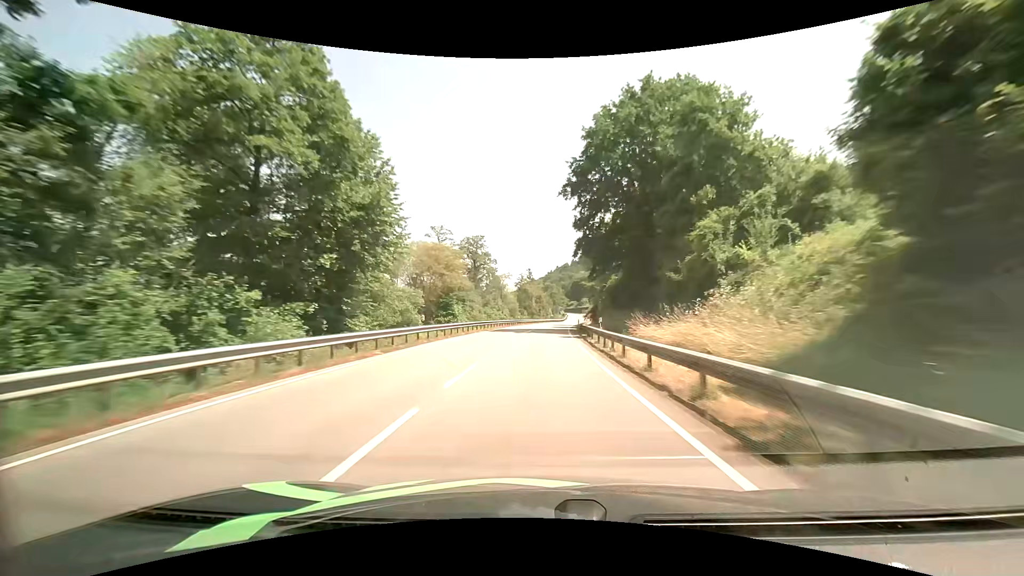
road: primary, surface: asphalt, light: Day
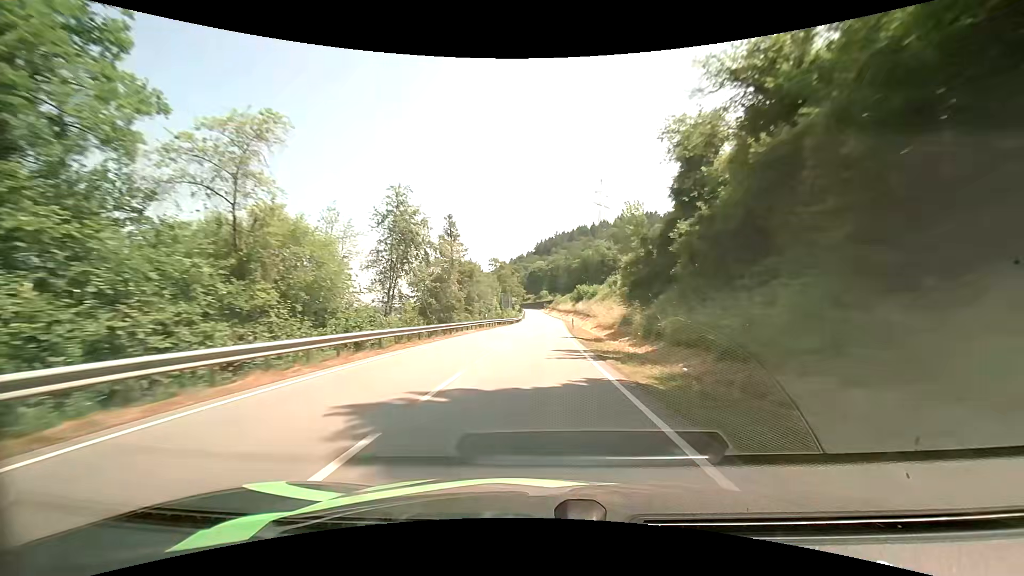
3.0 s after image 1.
(+3.1, +73.3) m; +5°
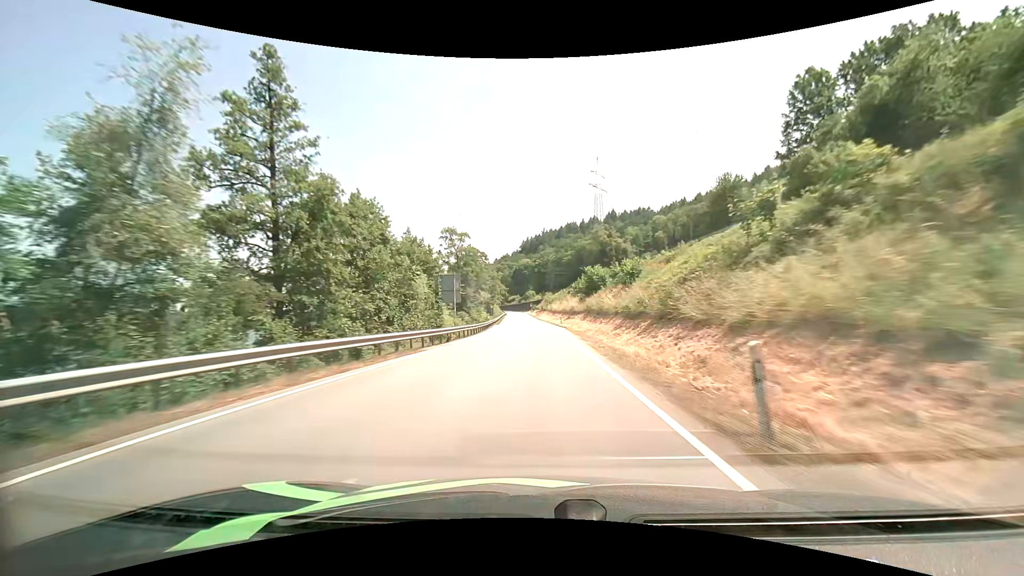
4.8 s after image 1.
(+0.8, +43.9) m; +2°
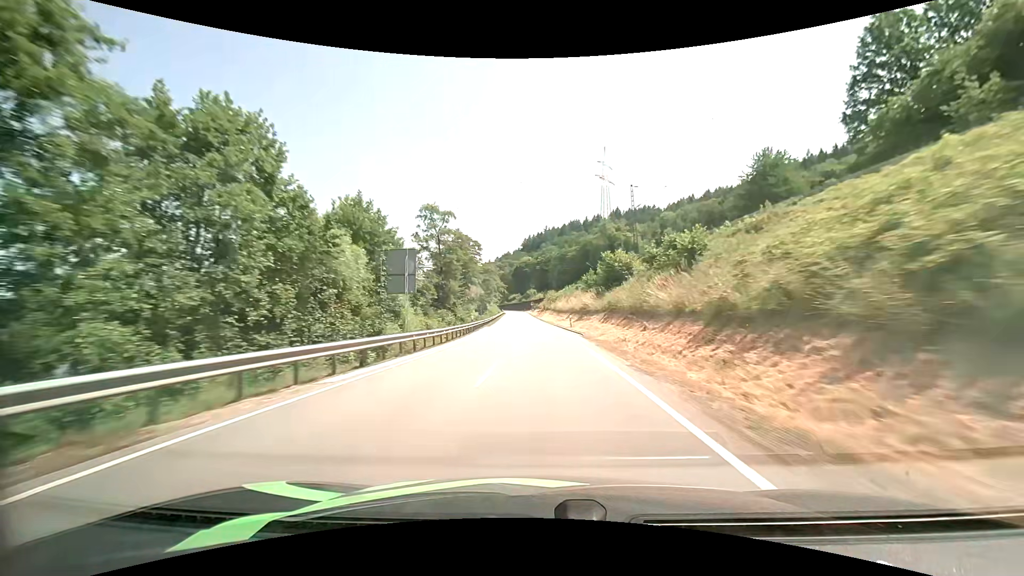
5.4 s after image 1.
(0.0, +14.6) m; 0°
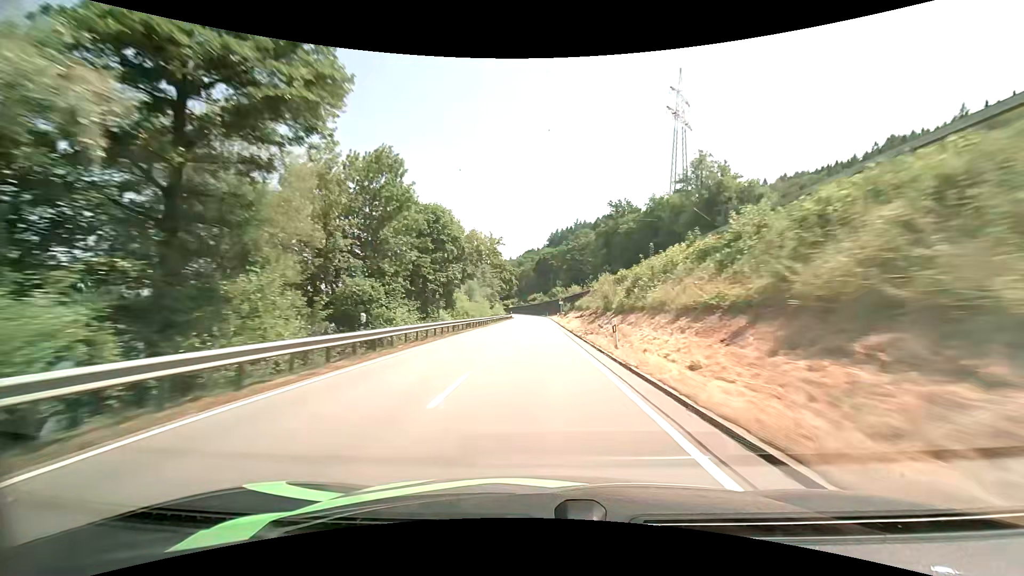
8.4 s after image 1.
(-1.4, +74.0) m; -2°
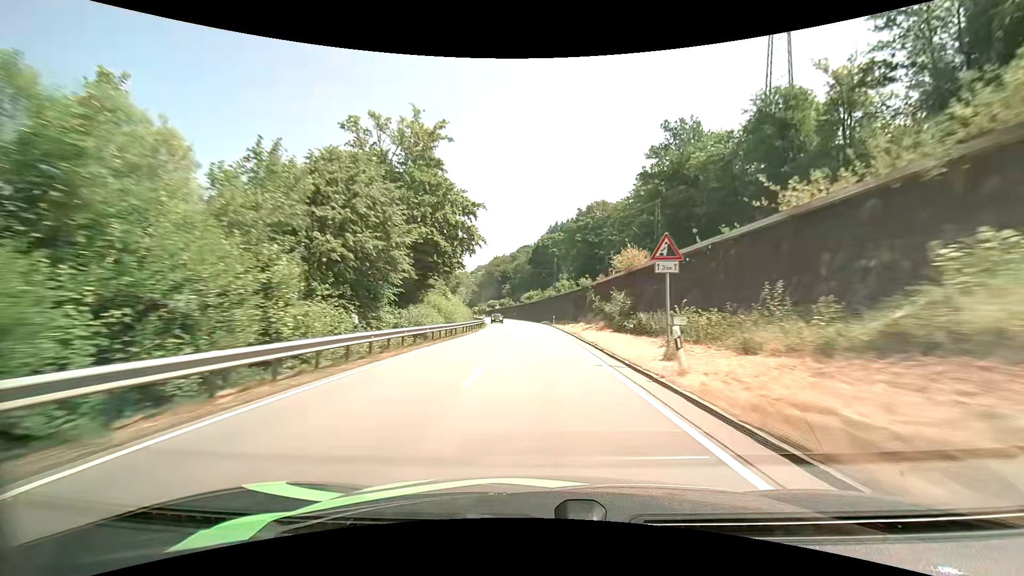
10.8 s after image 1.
(-0.6, +57.3) m; 0°
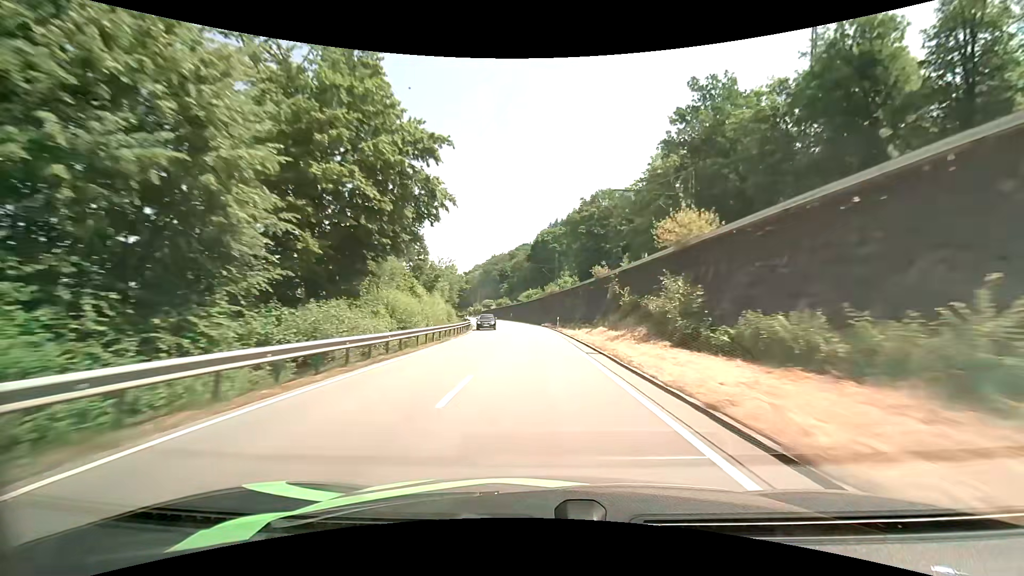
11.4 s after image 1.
(+0.1, +13.7) m; 0°
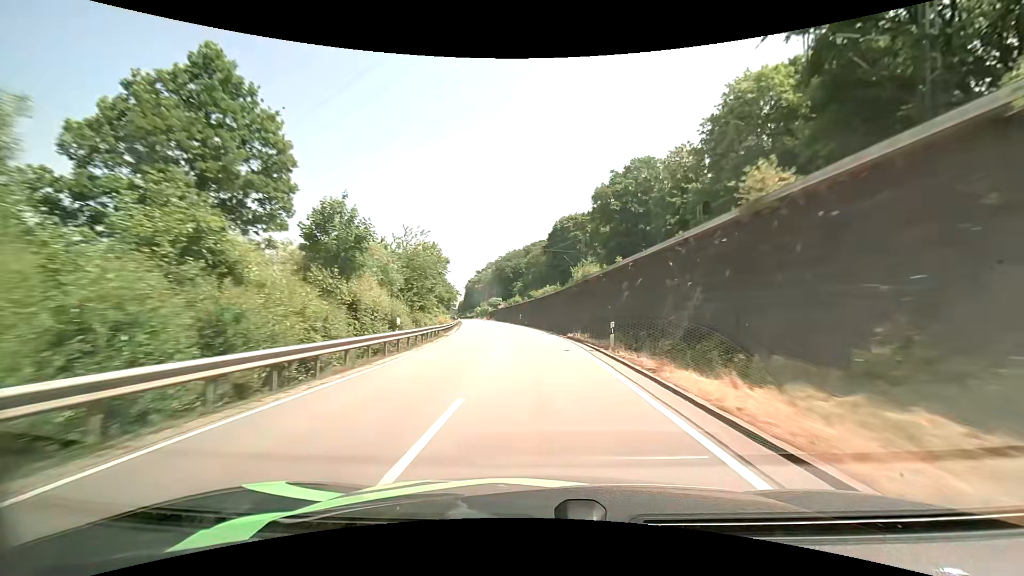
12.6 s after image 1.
(-0.3, +27.0) m; -2°
(0, +10) (0, +20) (-1, +30) (-2, +40) (-3, +50) (-4, +60) (-5, +70) (-7, +80) (-9, +89) (-10, +99) m
